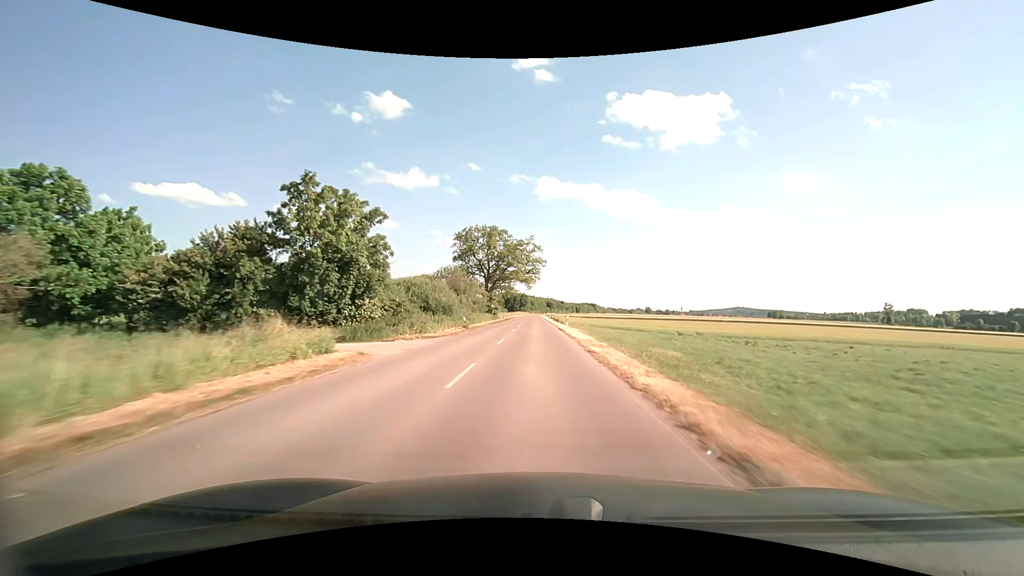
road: tertiary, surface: asphalt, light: Day
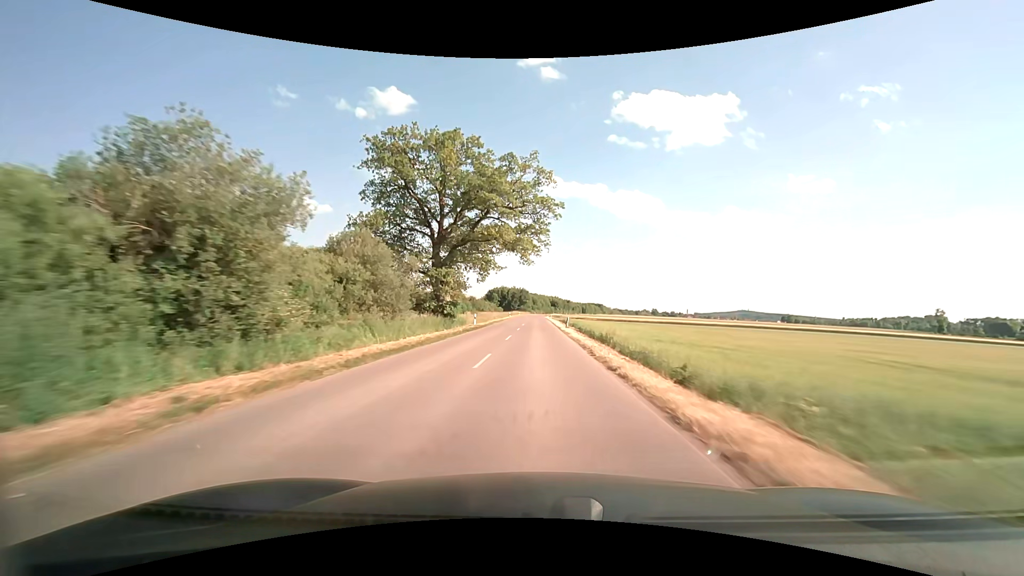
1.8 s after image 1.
(-0.3, +45.1) m; 0°
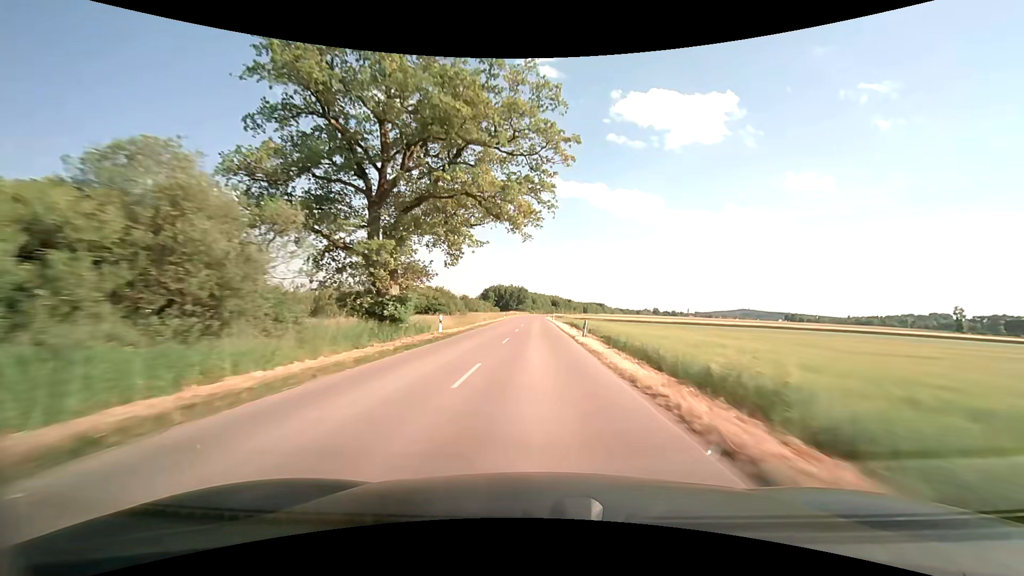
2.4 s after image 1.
(0.0, +15.2) m; 0°
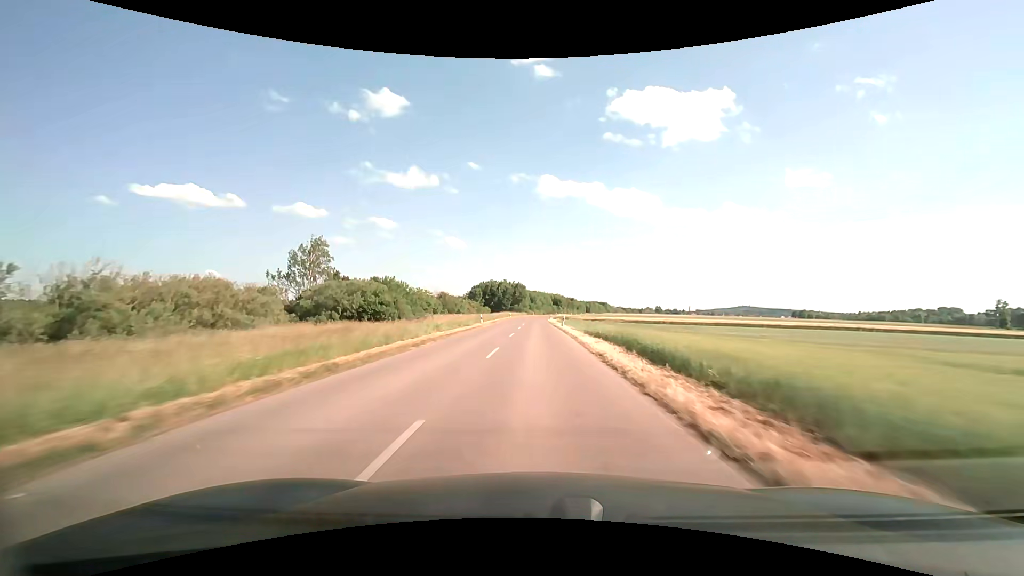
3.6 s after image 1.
(+0.1, +30.7) m; 0°
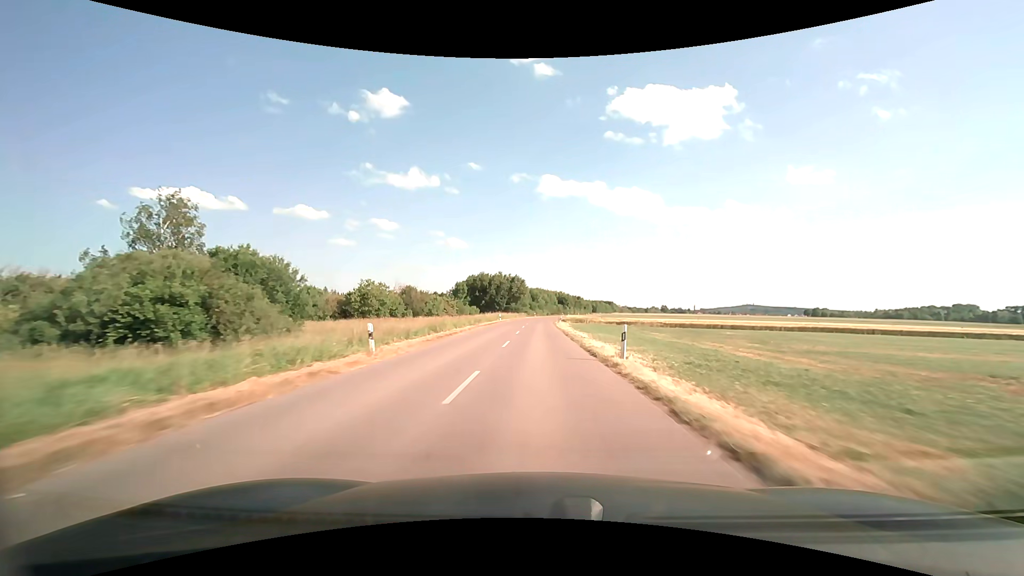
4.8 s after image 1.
(0.0, +31.1) m; 0°
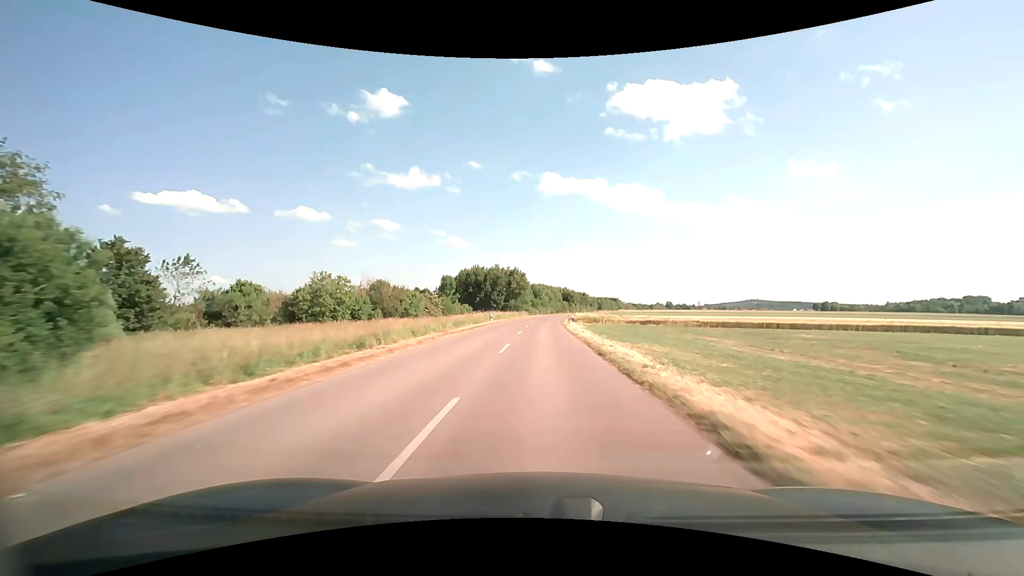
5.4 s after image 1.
(0.0, +15.7) m; 0°
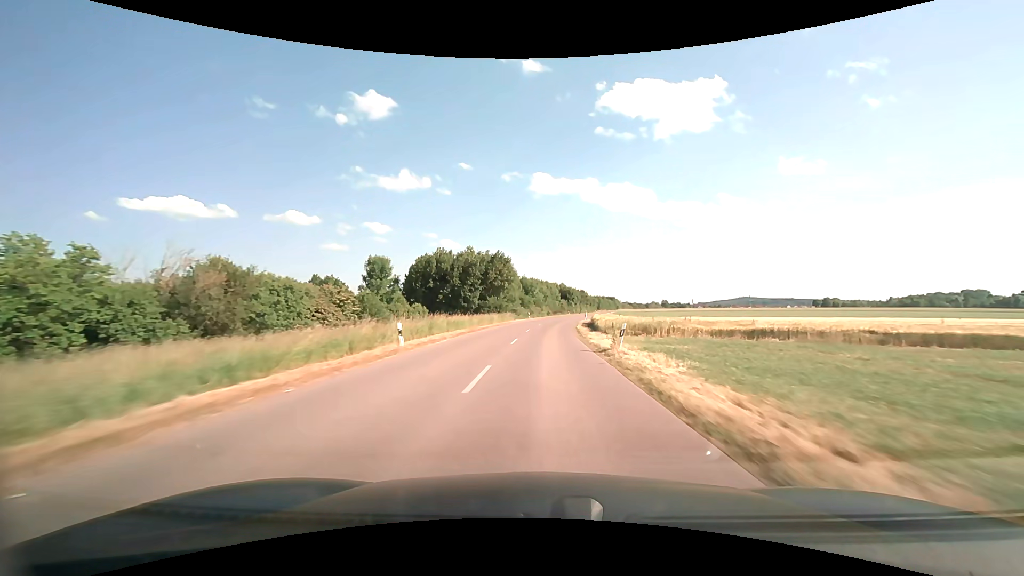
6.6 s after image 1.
(0.0, +31.6) m; 0°
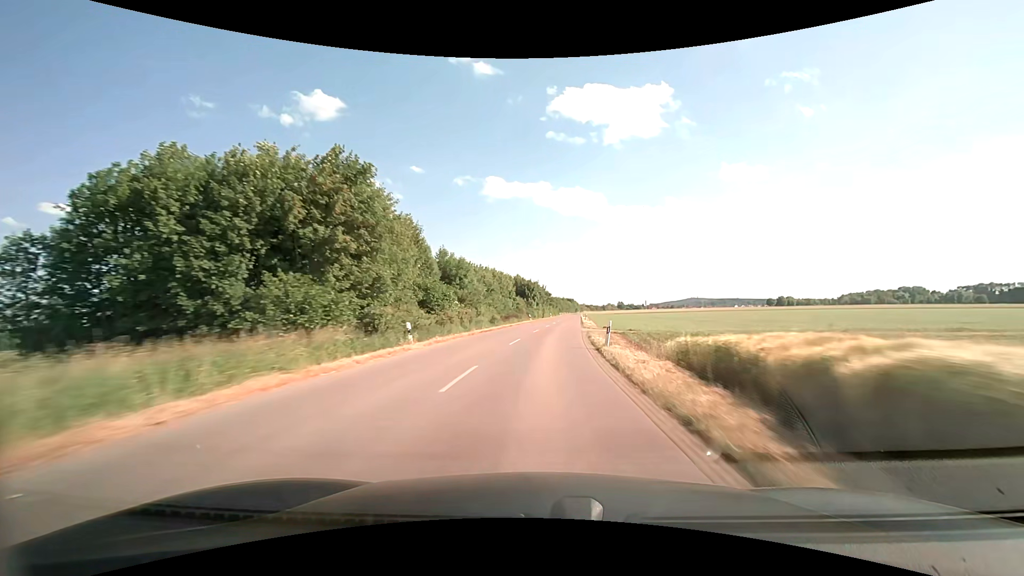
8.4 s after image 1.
(+2.0, +48.0) m; +5°
(0, +10) (0, +20) (+1, +30) (+2, +40) (+2, +50) (+3, +60) (+4, +70) (+5, +80) (+6, +90) (+7, +100) m
